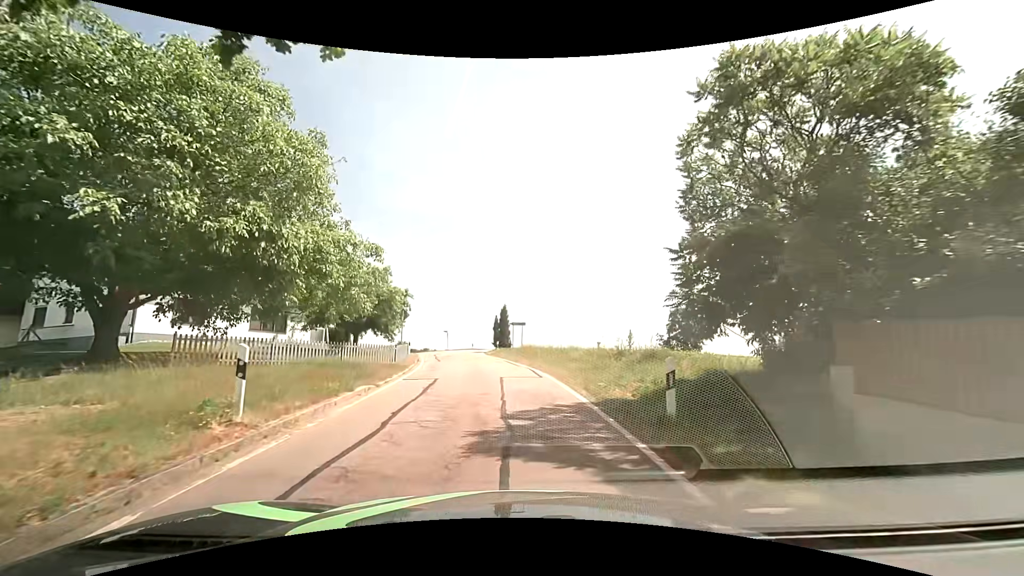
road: unclassified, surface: asphalt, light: Day
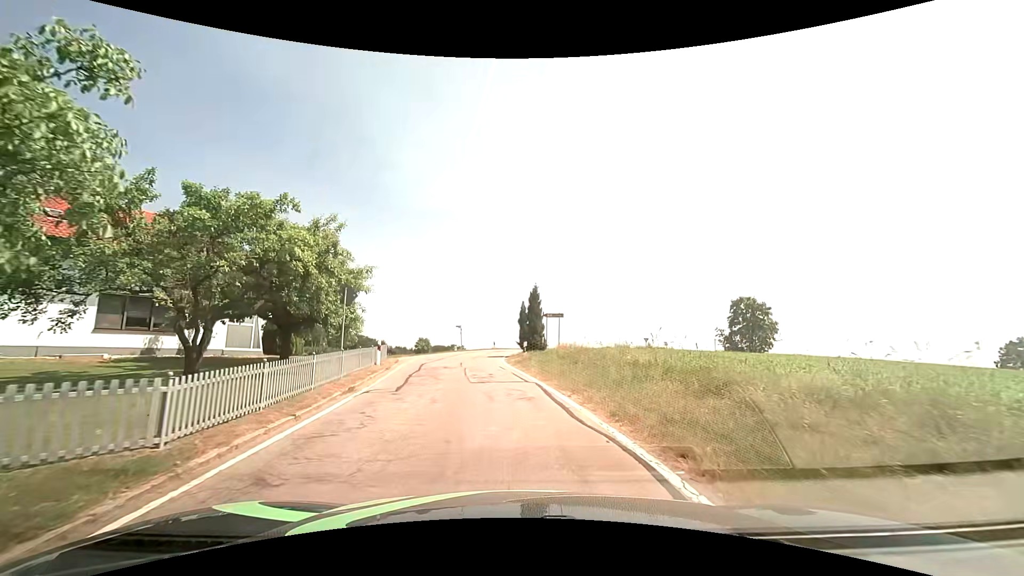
(-0.6, +14.4) m; -4°
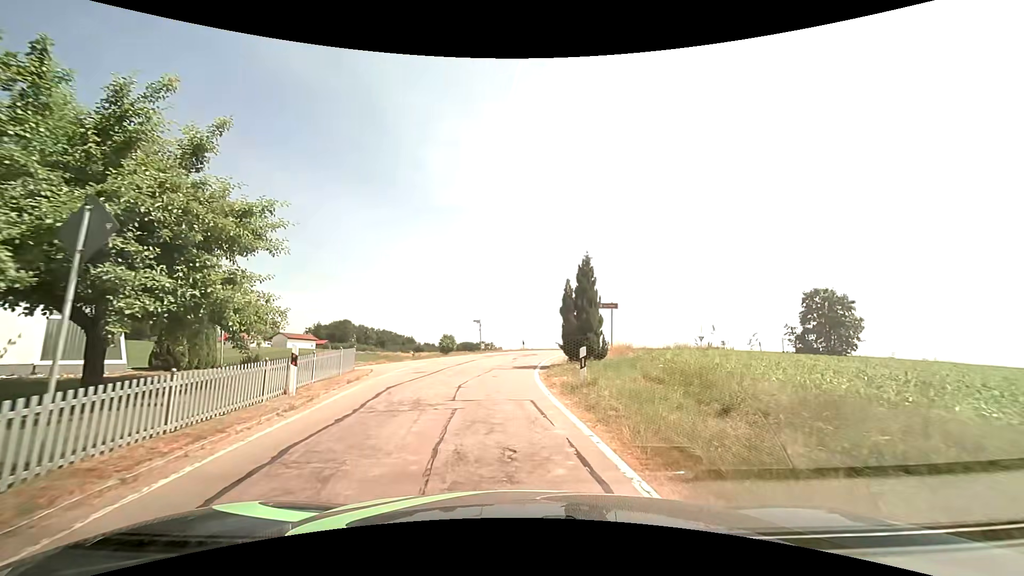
(-0.4, +10.8) m; -3°
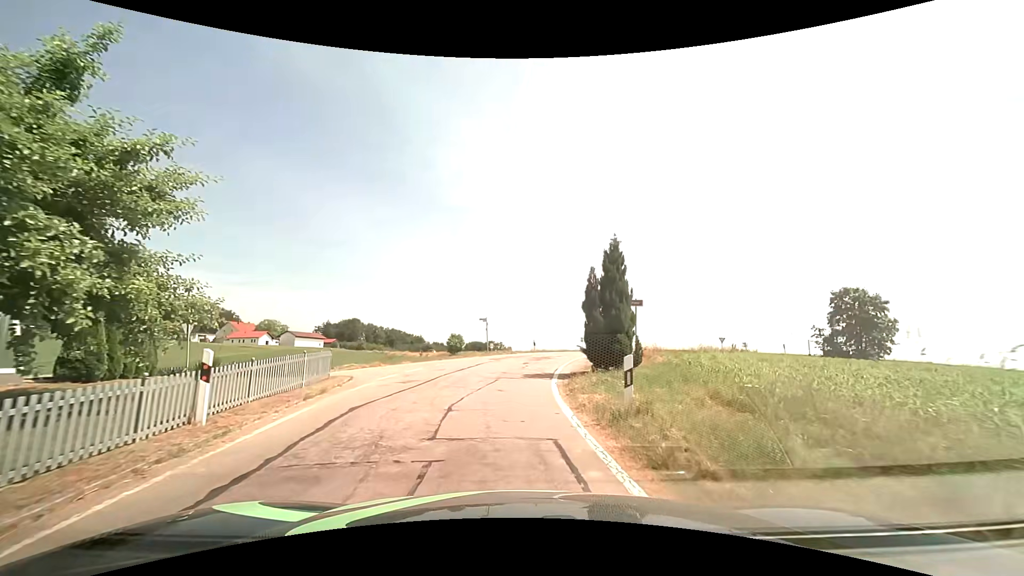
(-0.1, +3.5) m; -1°
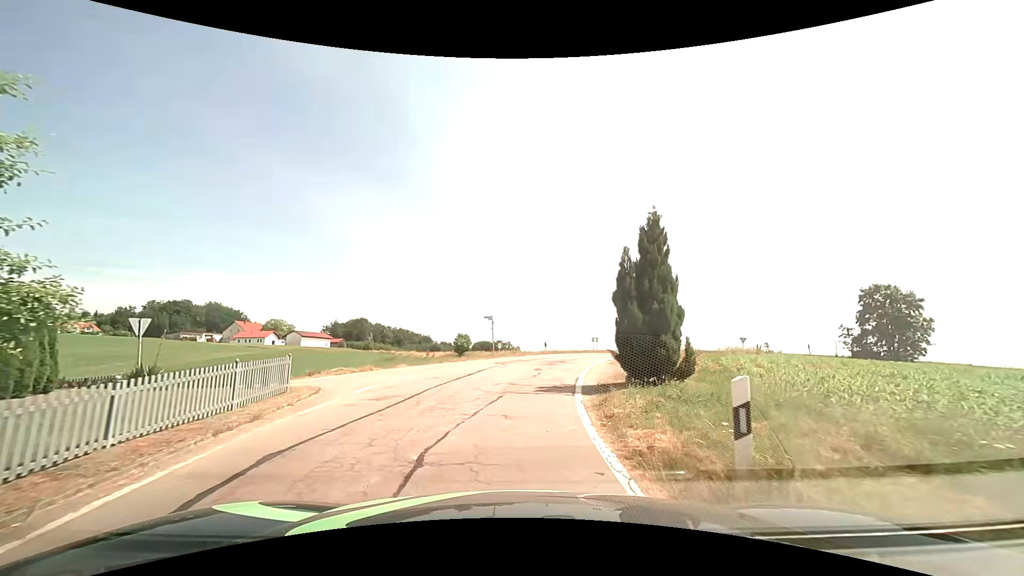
(0.0, +3.4) m; -1°
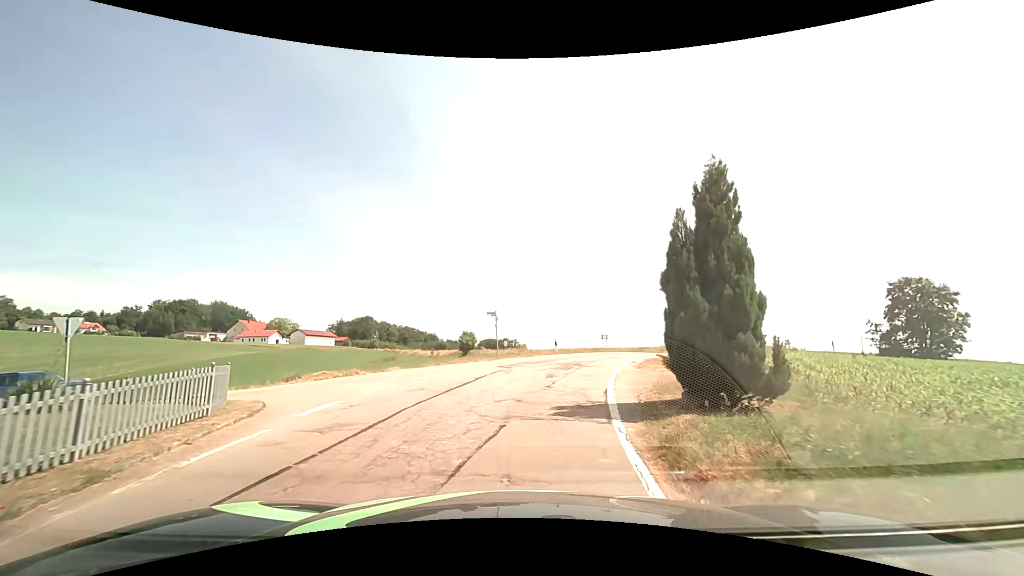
(0.0, +3.3) m; -2°
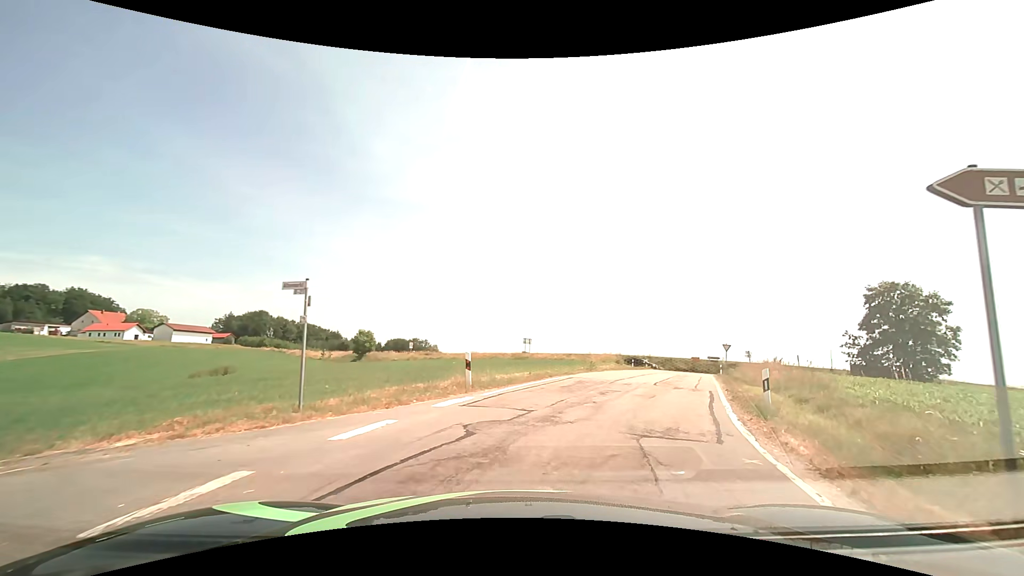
(+0.9, +16.2) m; +9°
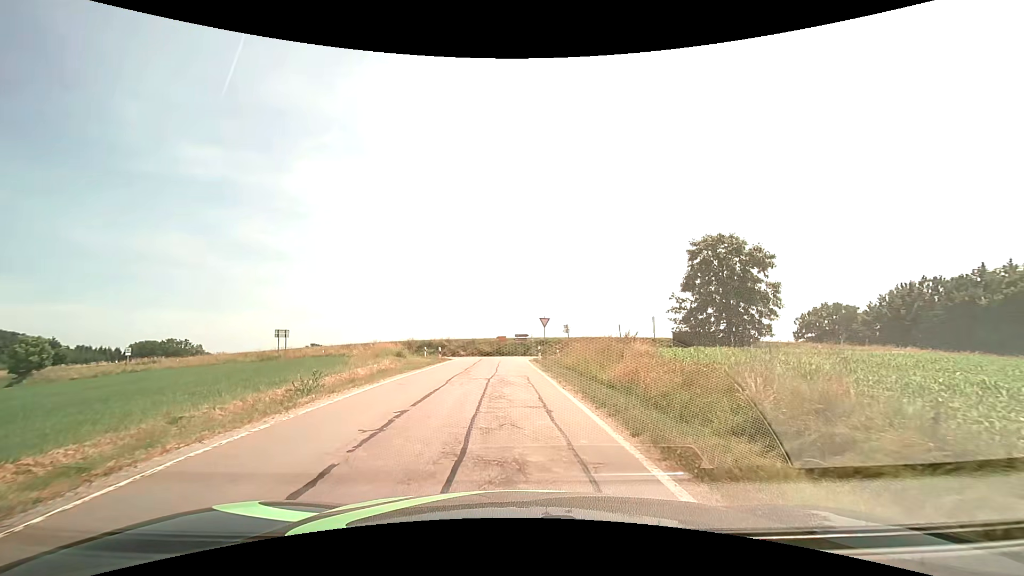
(+4.3, +16.4) m; +23°
(0, +10) (0, +20) (-1, +30) (-1, +40) (-1, +50) (-6, +58) (-16, +60) (-25, +63) (-35, +66) (-44, +70) m
